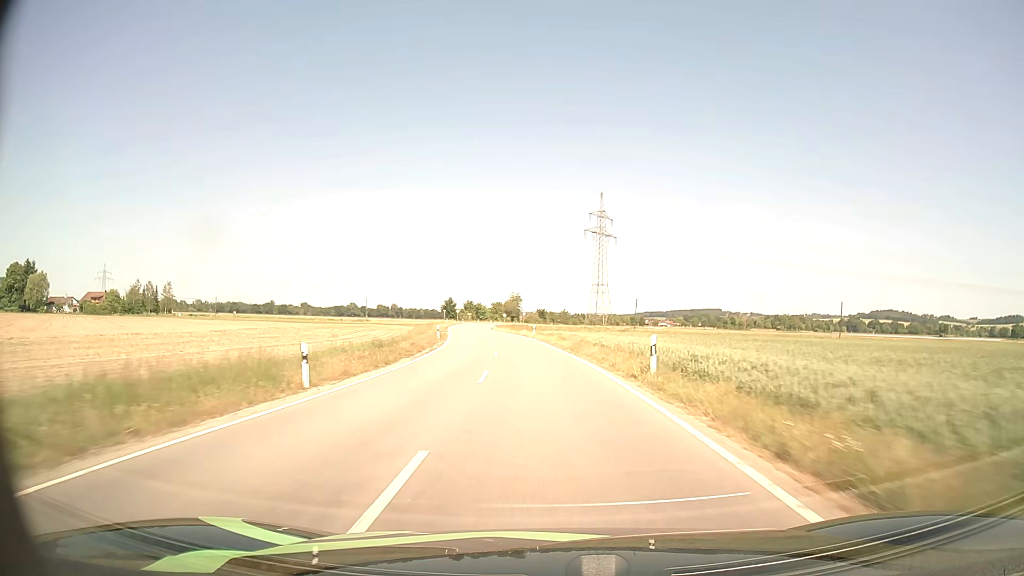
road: tertiary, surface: asphalt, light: Day
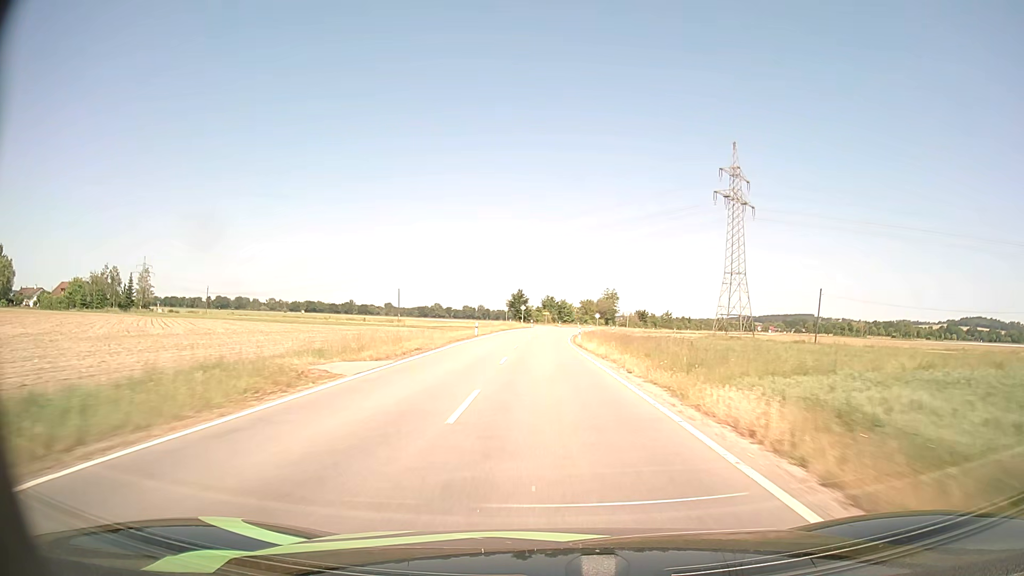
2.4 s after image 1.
(-3.5, +54.8) m; -8°
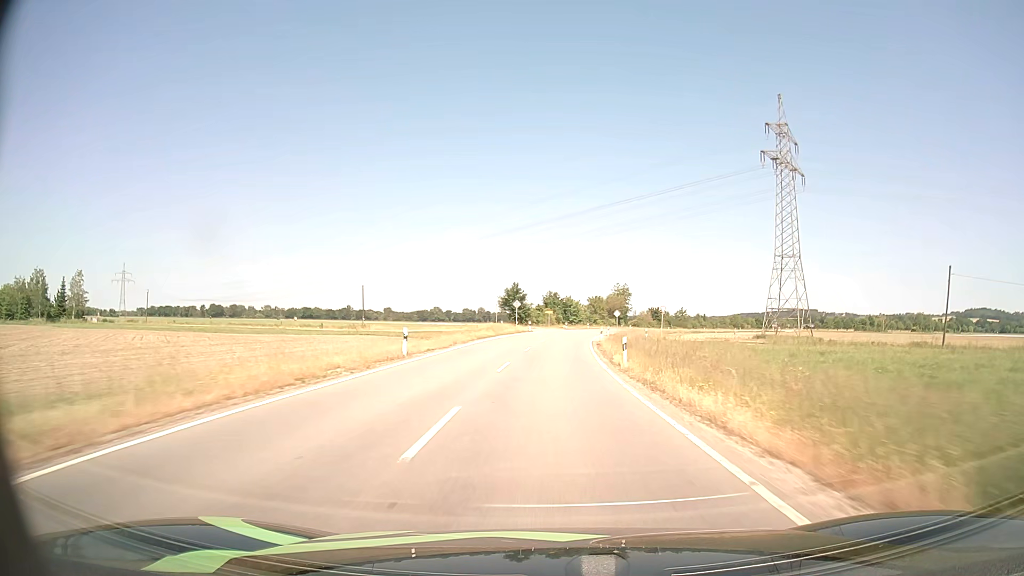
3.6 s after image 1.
(-0.3, +26.8) m; 0°
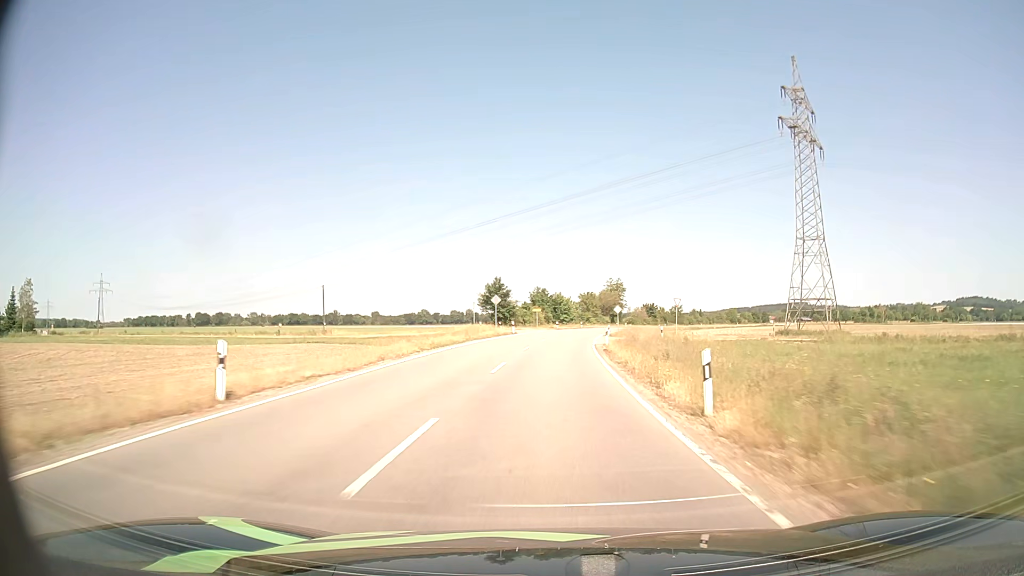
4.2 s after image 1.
(+0.1, +13.4) m; +1°
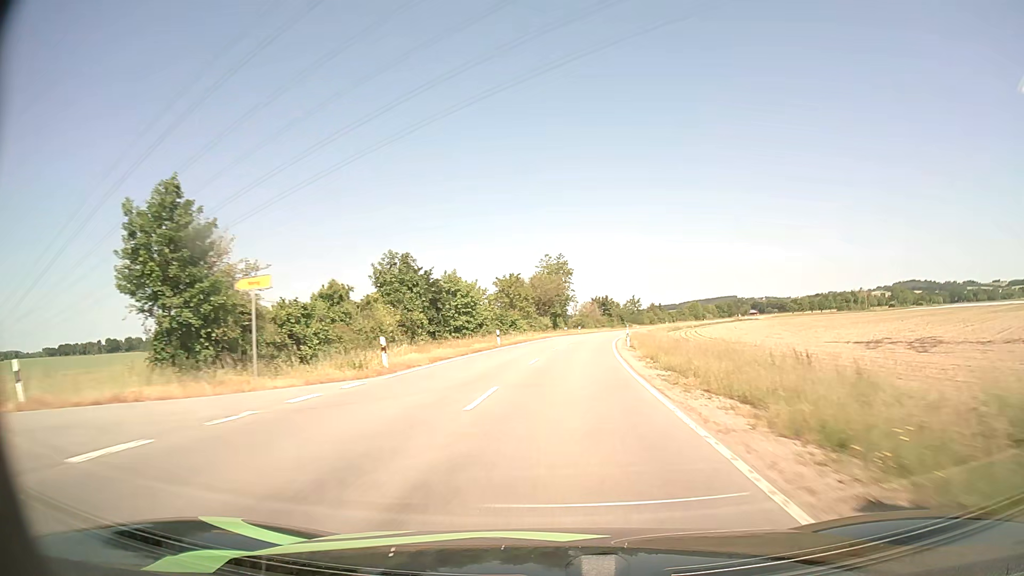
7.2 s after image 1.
(+3.6, +67.7) m; +6°
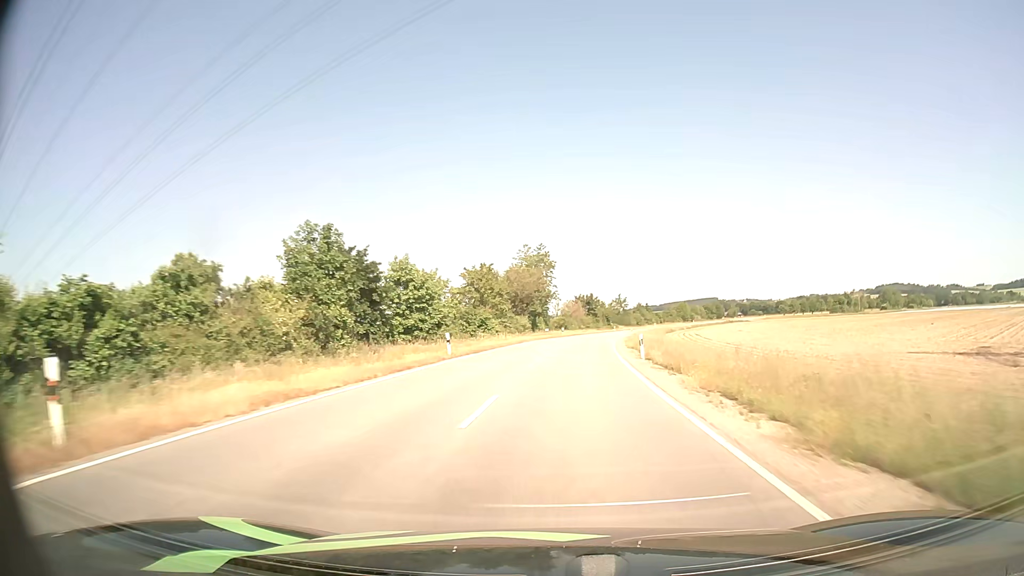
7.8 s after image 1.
(+0.1, +13.8) m; +2°
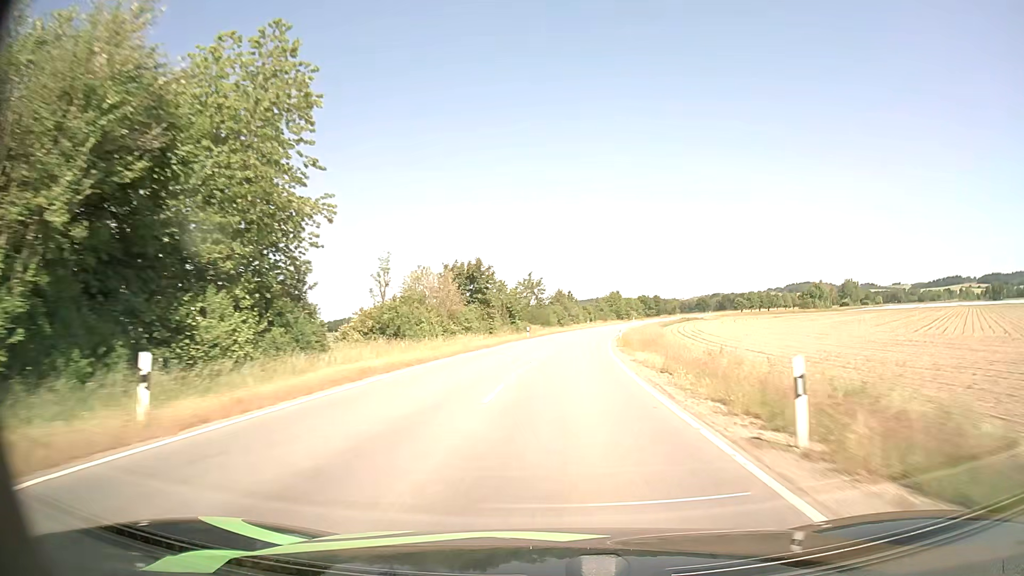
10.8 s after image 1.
(+5.7, +70.2) m; +9°
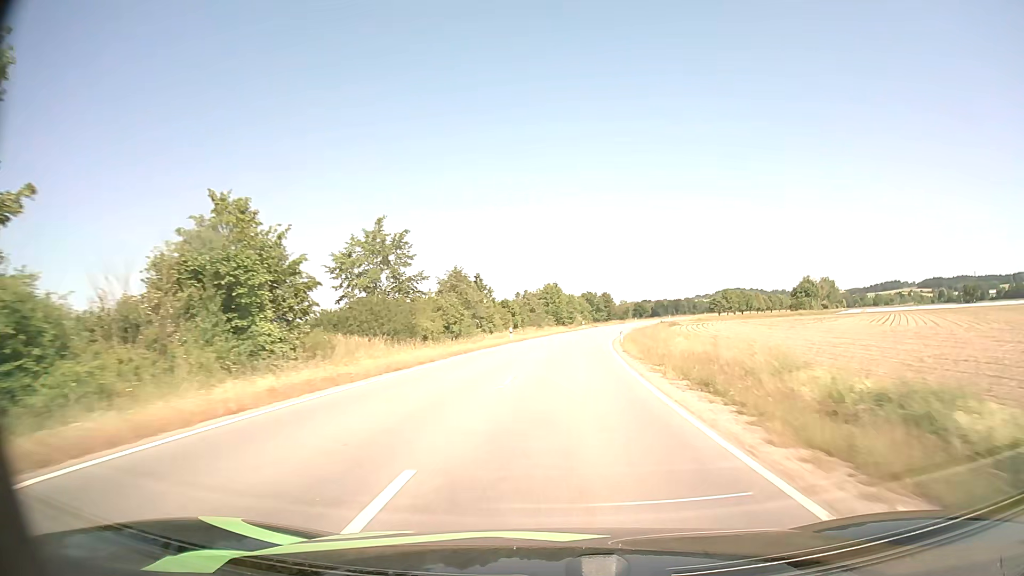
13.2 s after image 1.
(+3.5, +58.1) m; +6°
(0, +10) (0, +20) (+1, +30) (+2, +40) (+3, +50) (+4, +60) (+5, +70) (+7, +80) (+9, +89) (+11, +99) m
